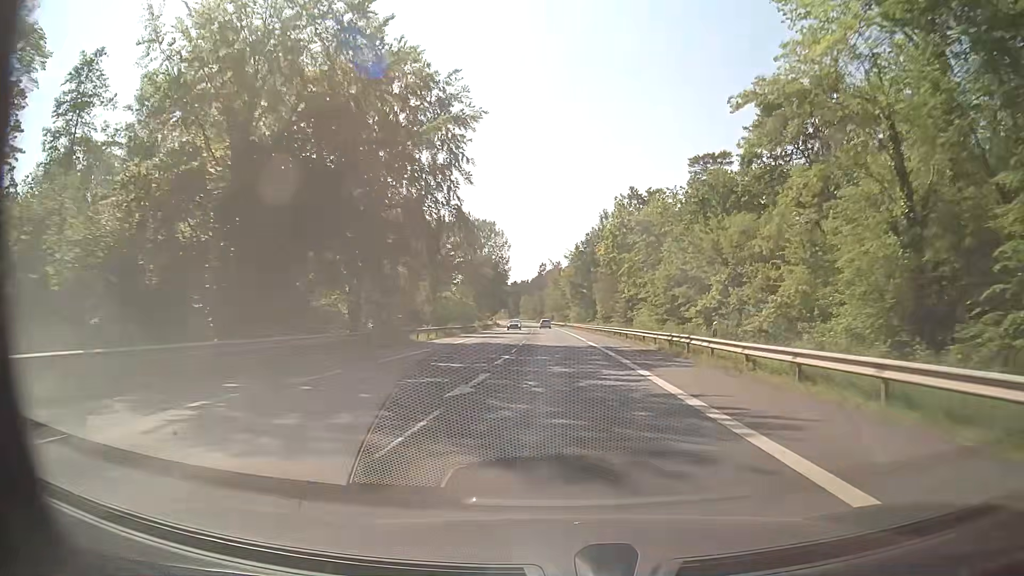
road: secondary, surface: asphalt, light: Day
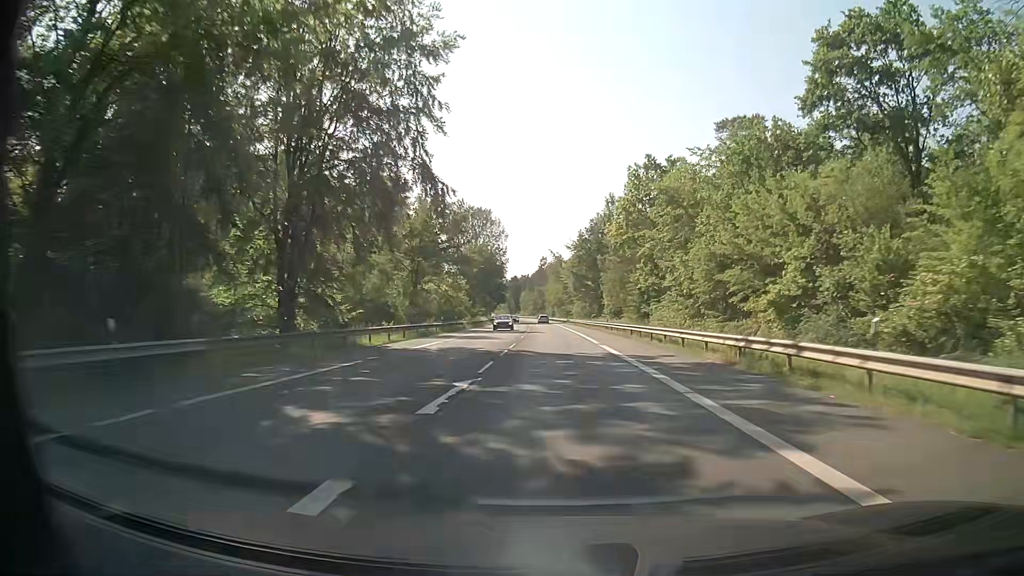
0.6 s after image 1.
(0.0, +11.5) m; 0°
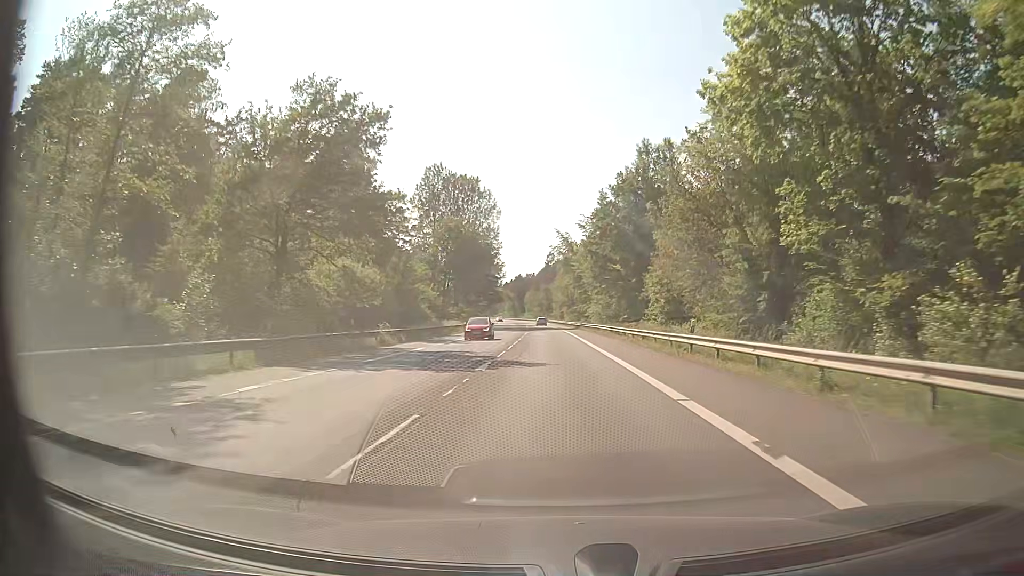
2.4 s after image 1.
(-0.1, +34.5) m; -1°
(0, +10) (0, +20) (0, +30) (-1, +40) (-1, +50) (-1, +60) (-1, +70) (-2, +80) (-2, +90) (-3, +100) m
